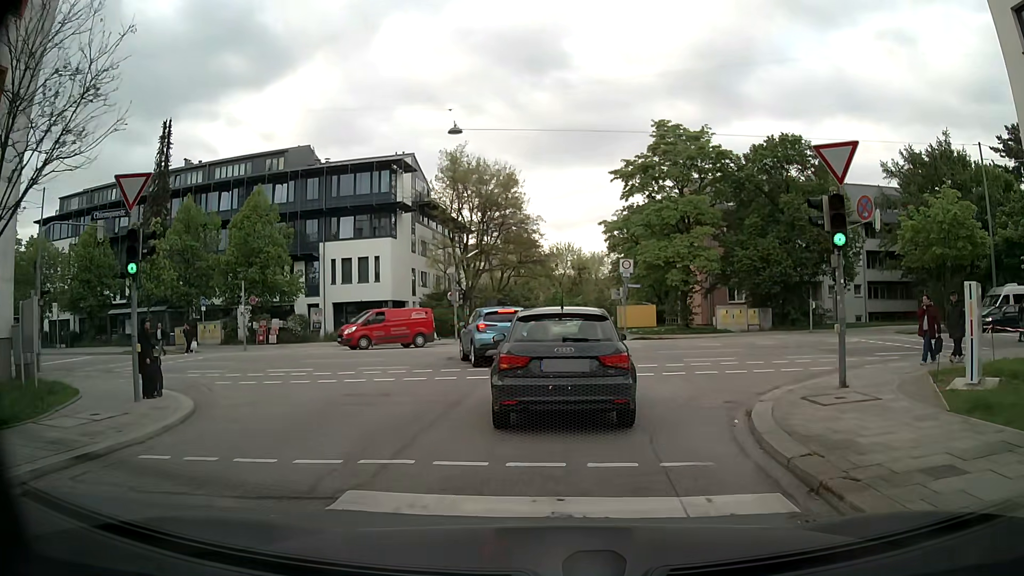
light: Day
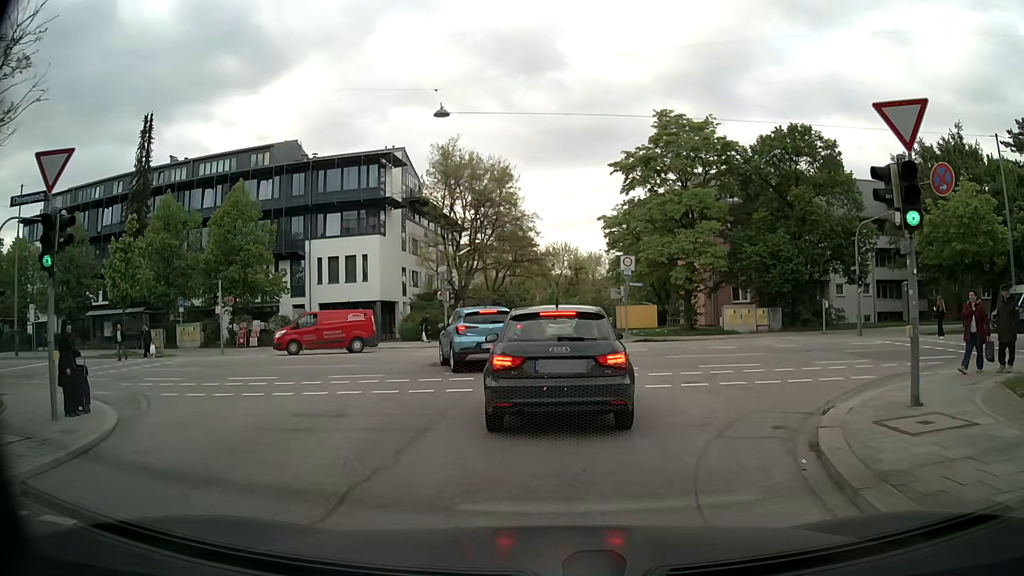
(+0.1, +2.4) m; +2°
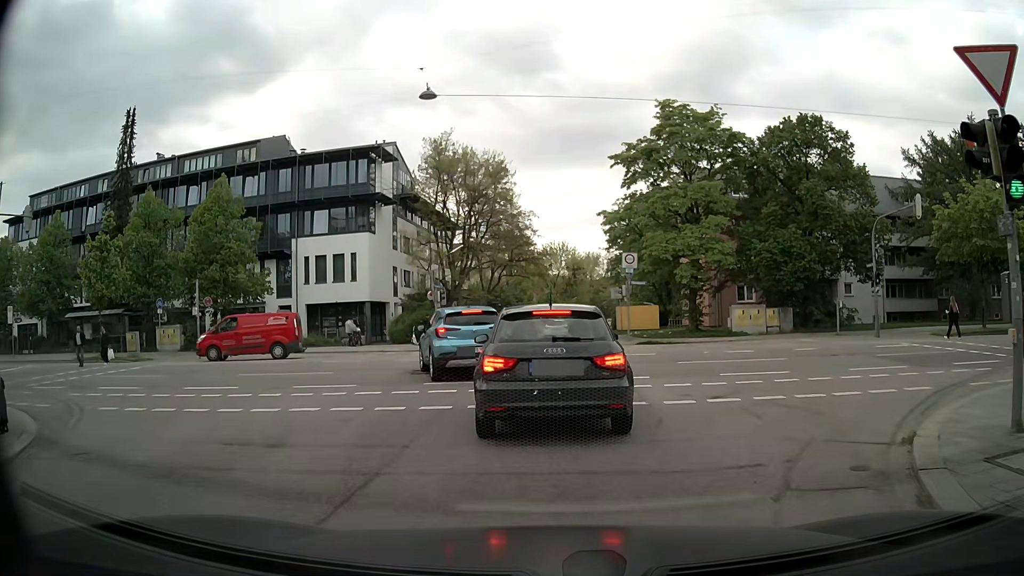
(0.0, +2.2) m; -1°
(0, +10) (-2, +20) (-8, +27) (-18, +29) (-28, +30) (-38, +31) (-48, +31) (-58, +32) (-68, +32) (-78, +33) m
